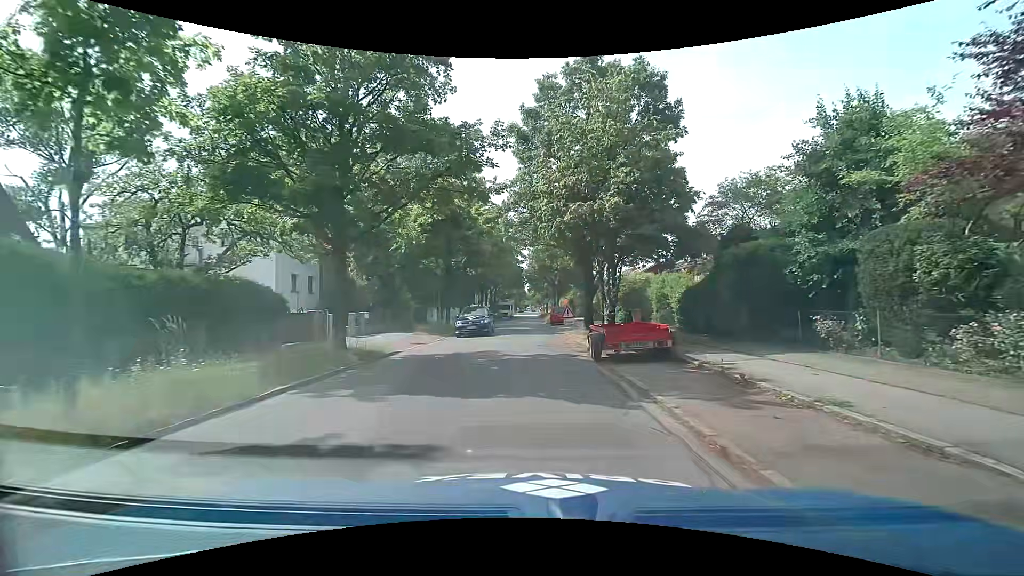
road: tertiary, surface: asphalt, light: Day
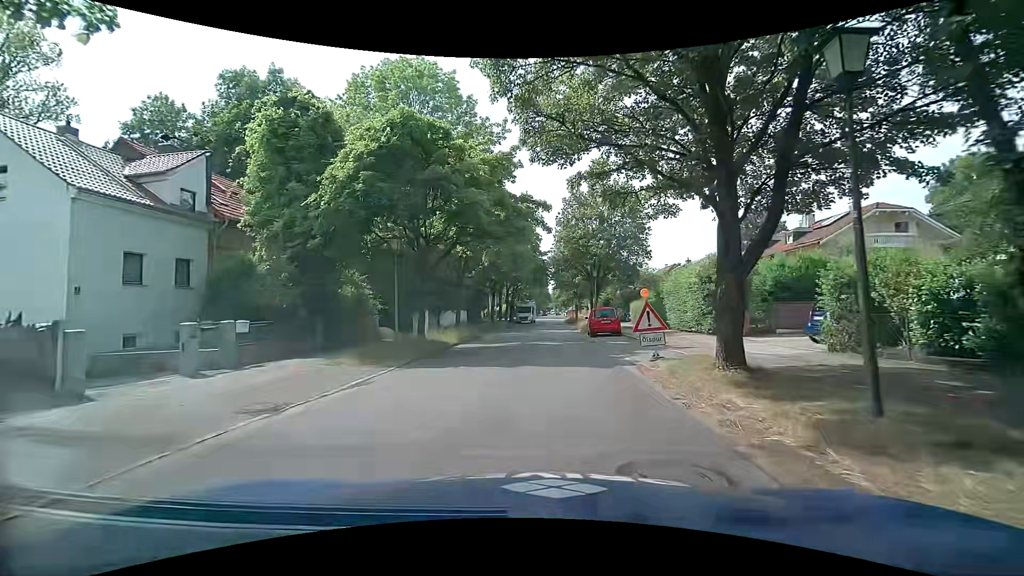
(0.0, +14.6) m; -2°
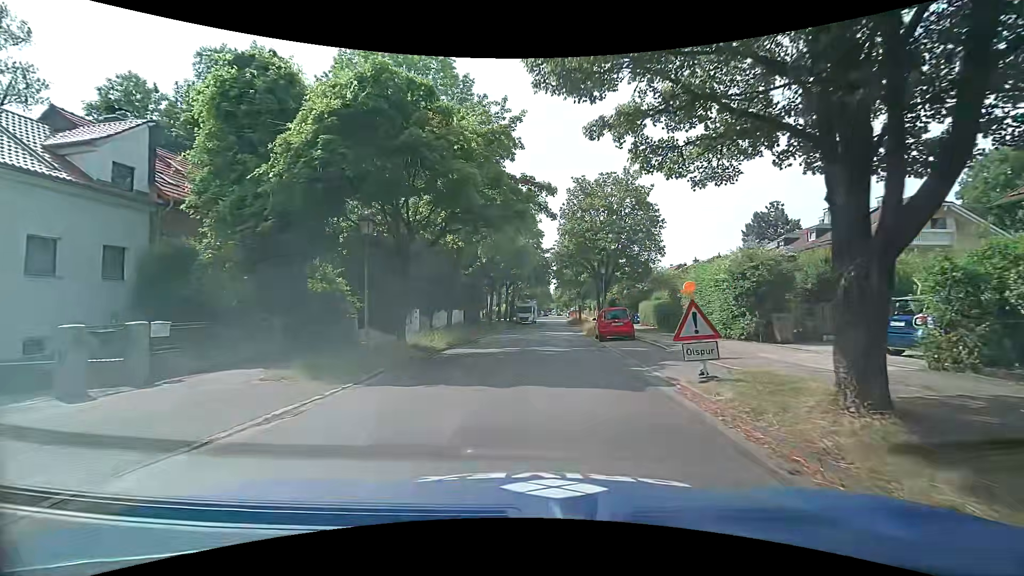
(0.0, +3.4) m; -2°
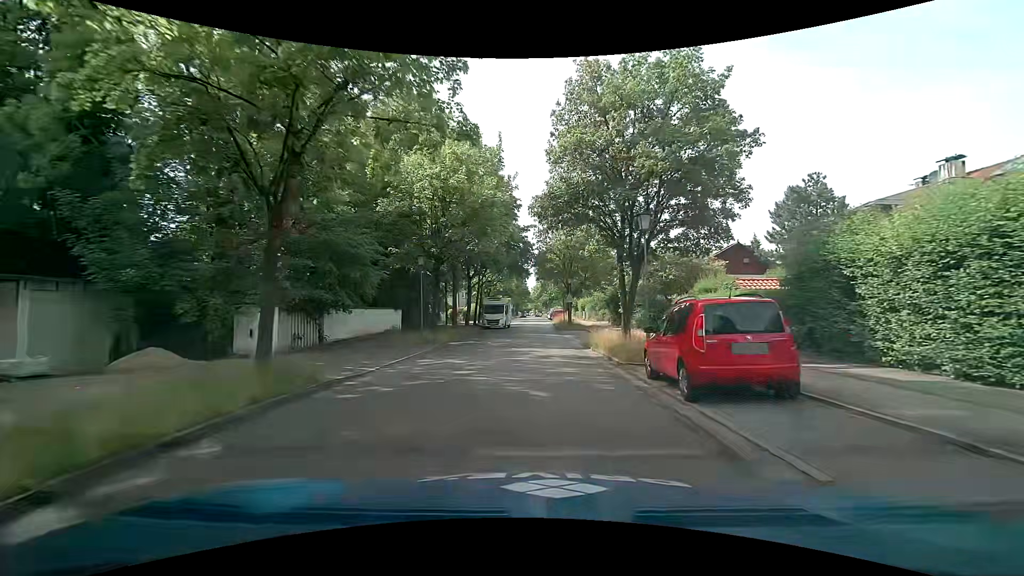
(+0.9, +16.8) m; +4°
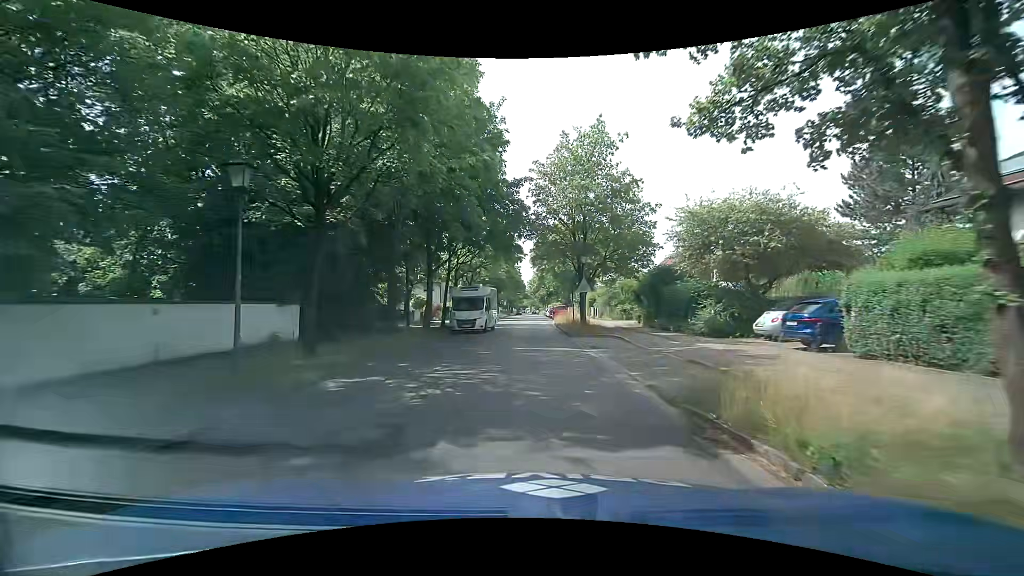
(+0.1, +14.8) m; +1°
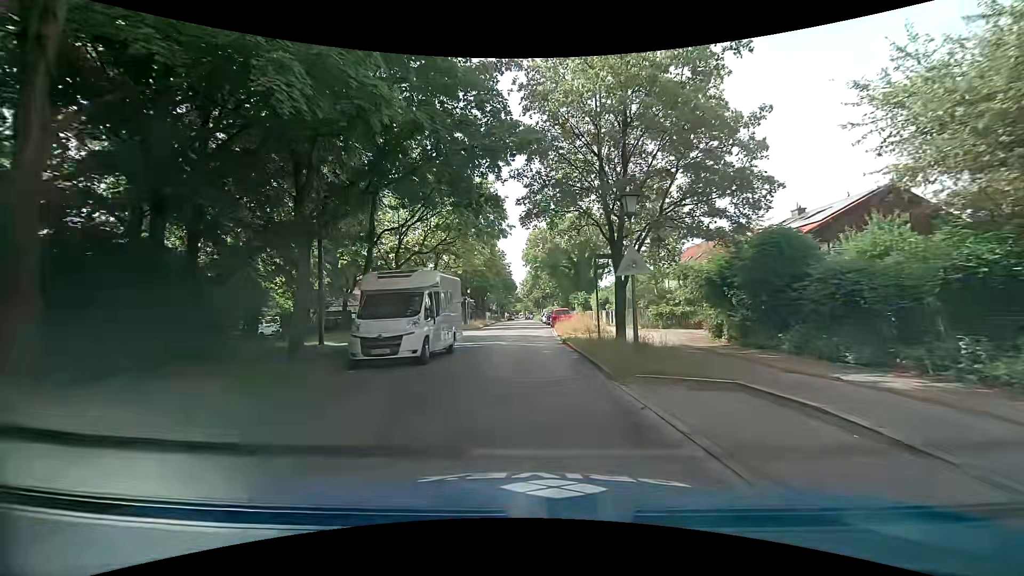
(+0.1, +14.4) m; +2°
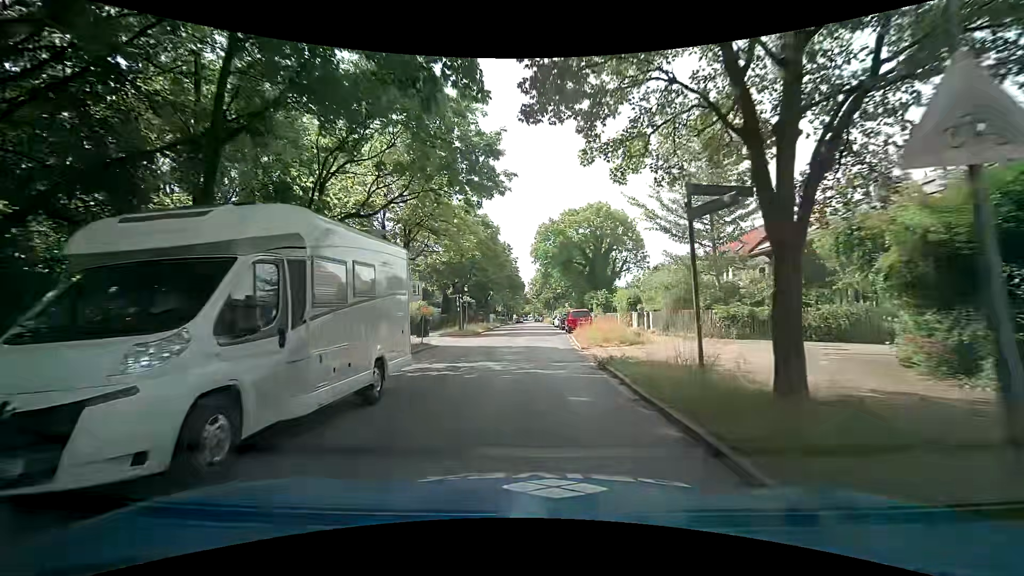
(-0.2, +9.5) m; -2°
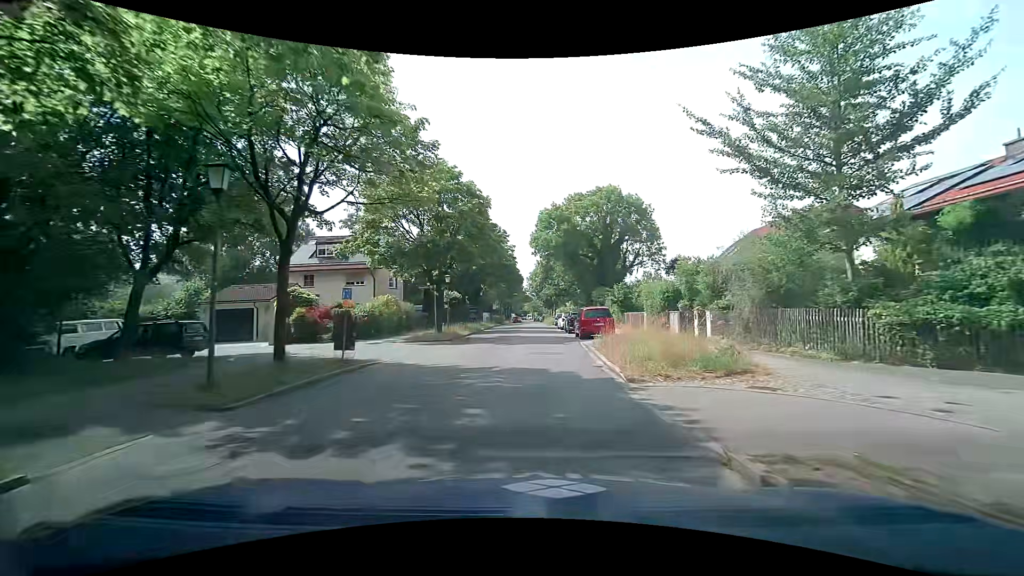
(-0.1, +9.9) m; 0°
